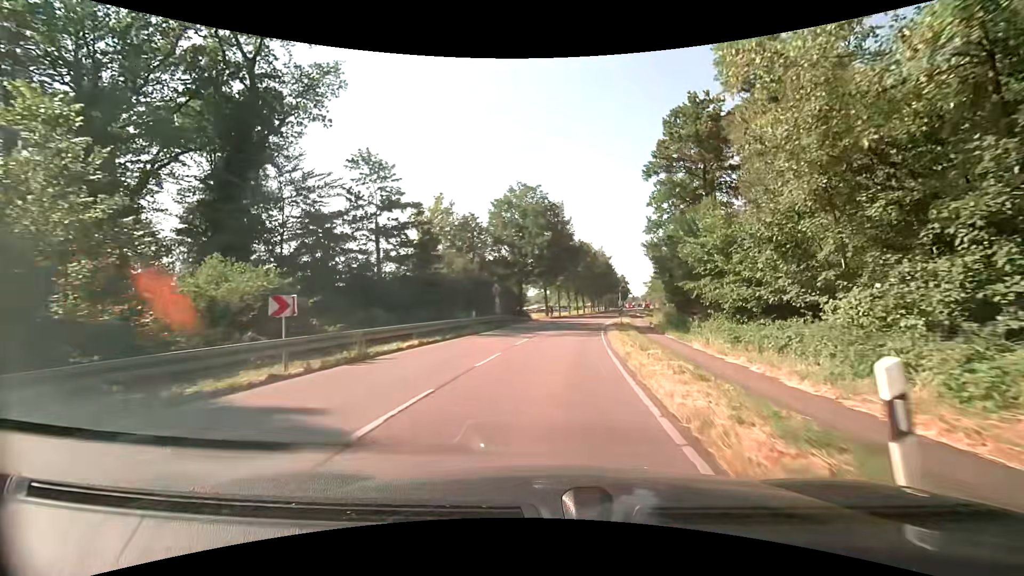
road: secondary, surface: asphalt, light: Day
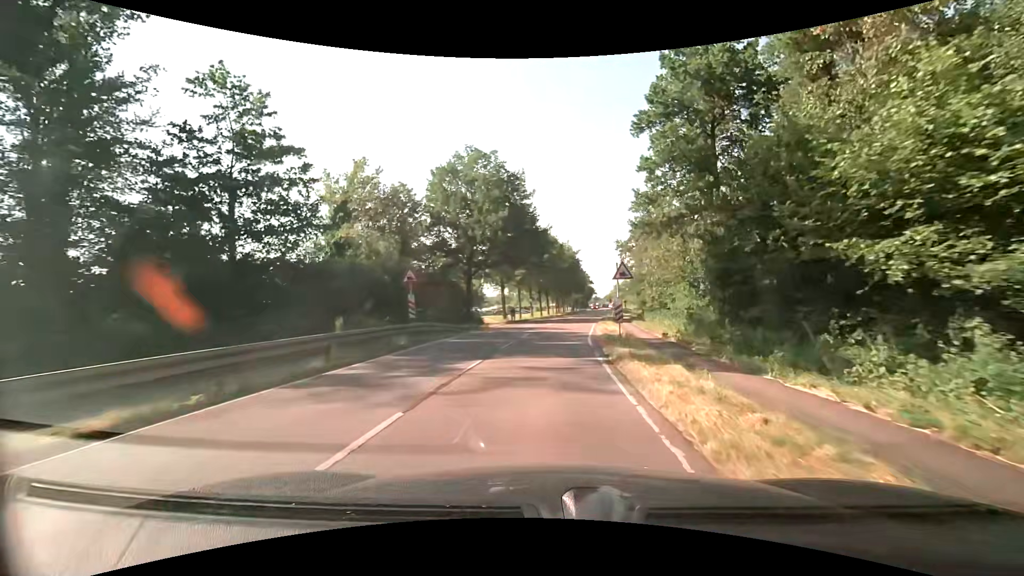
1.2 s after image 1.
(+0.7, +14.0) m; +5°
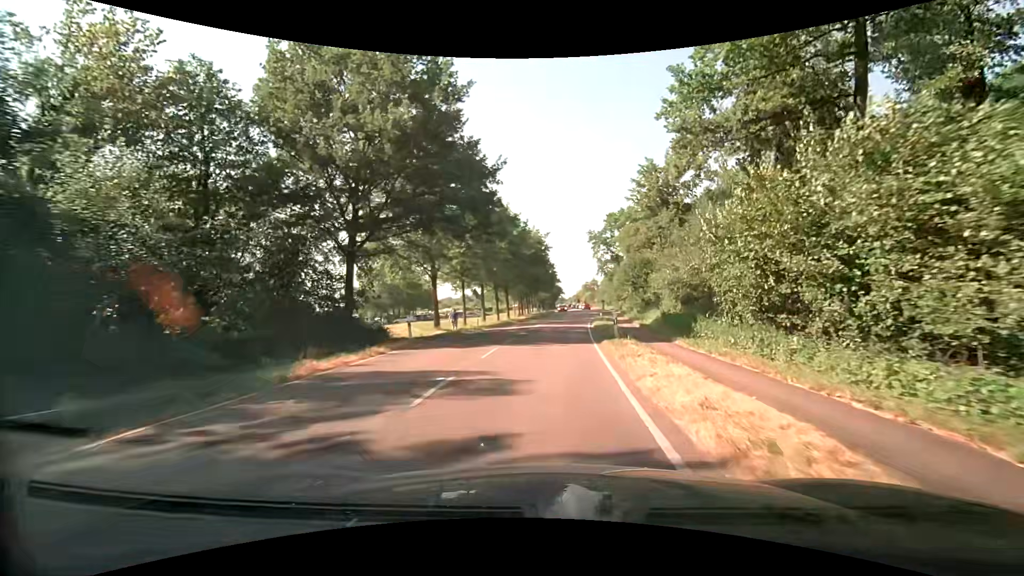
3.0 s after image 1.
(+0.7, +21.3) m; +4°
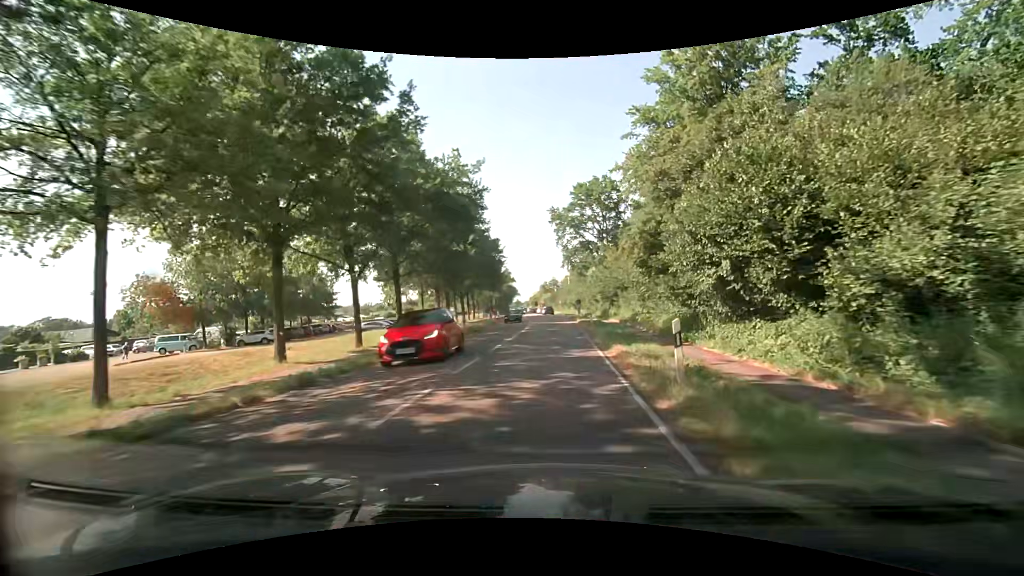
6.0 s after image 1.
(+1.5, +34.6) m; +5°
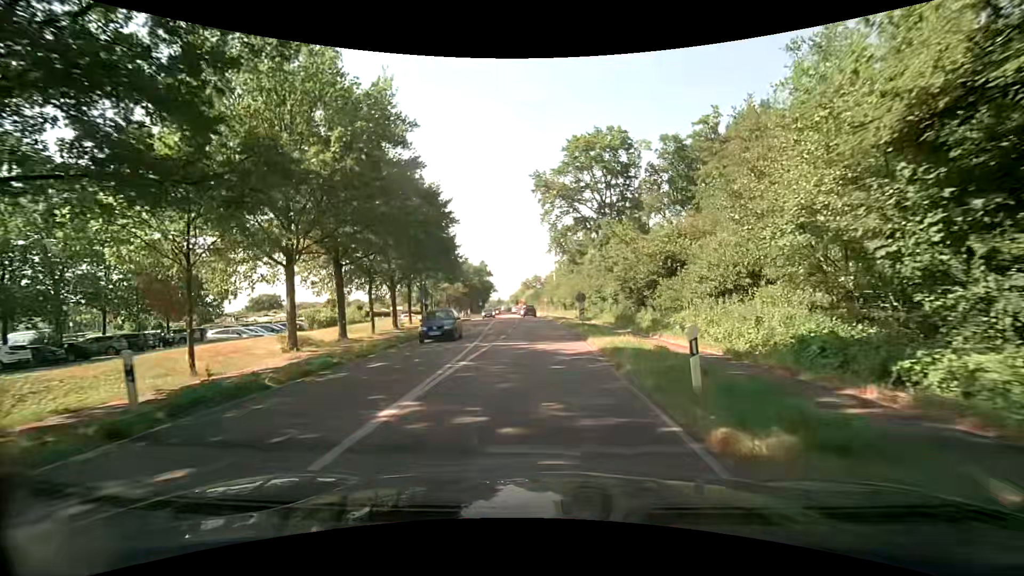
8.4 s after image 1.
(+0.4, +25.4) m; +1°
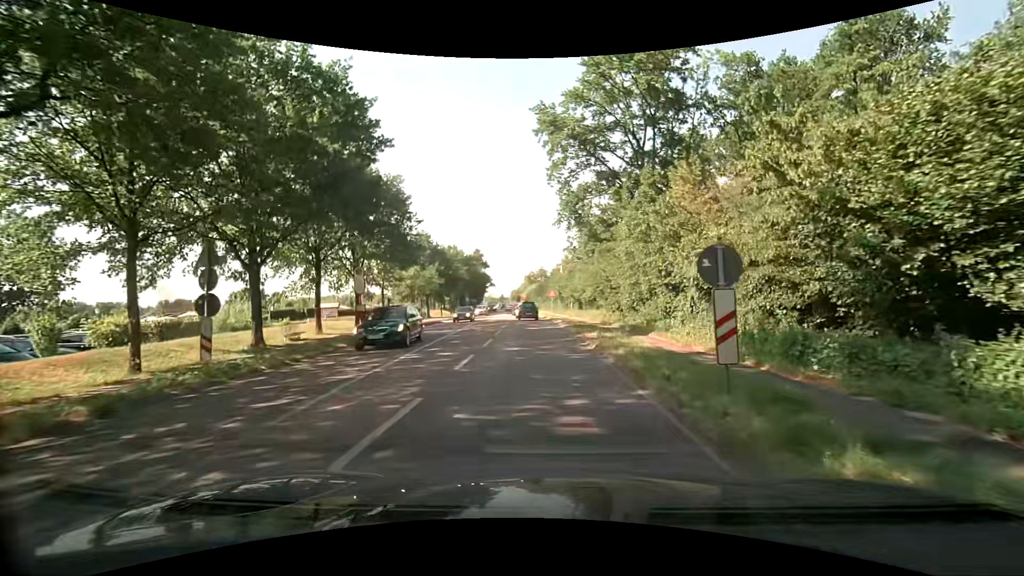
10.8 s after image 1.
(-0.1, +22.7) m; 0°
(0, +10) (0, +20) (-1, +30) (-1, +40) (-2, +50) (-3, +60) (-4, +70) (-5, +80) (-6, +90) (-7, +100) m
